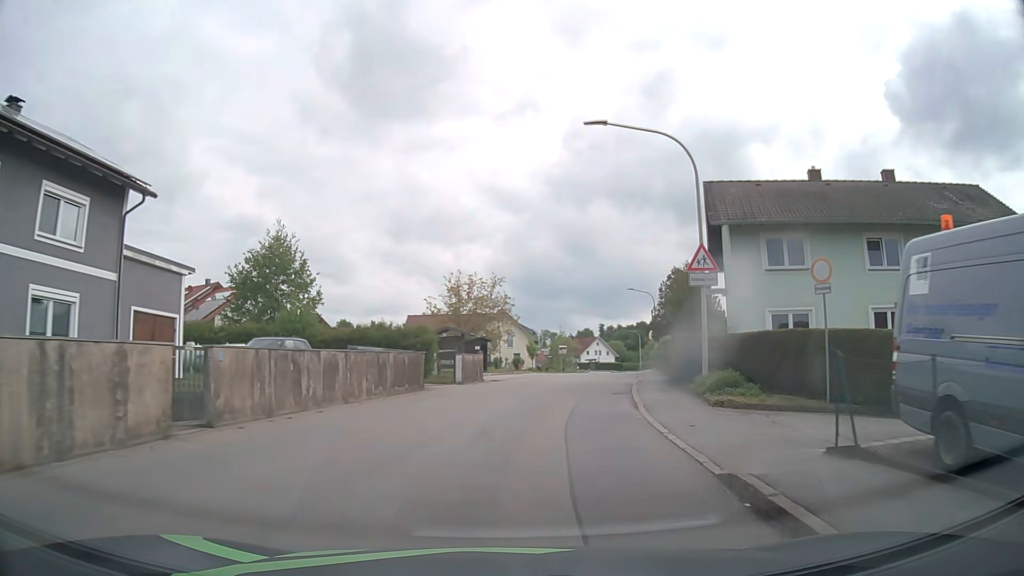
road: tertiary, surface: asphalt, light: Day
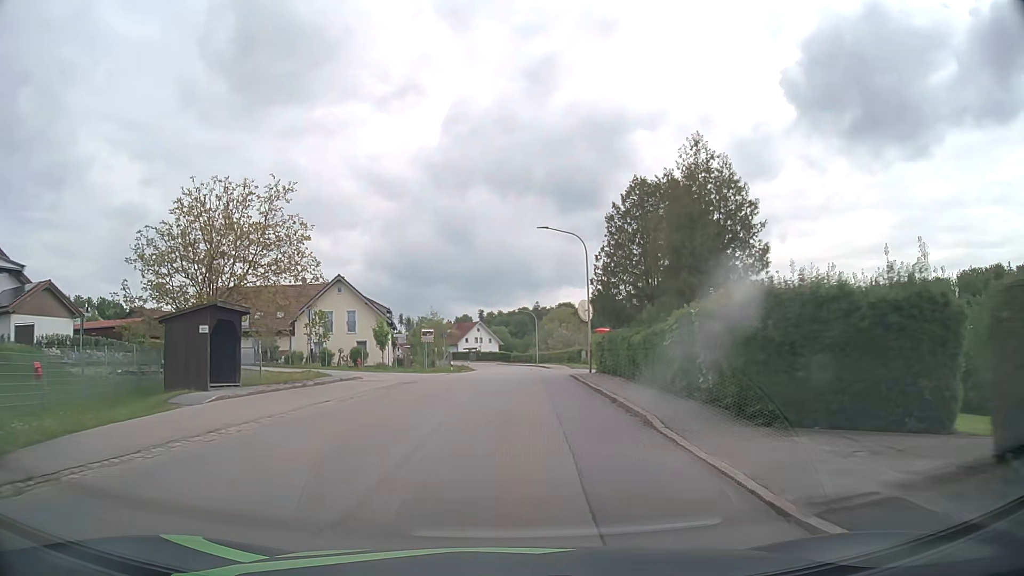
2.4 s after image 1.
(+3.0, +28.5) m; +11°
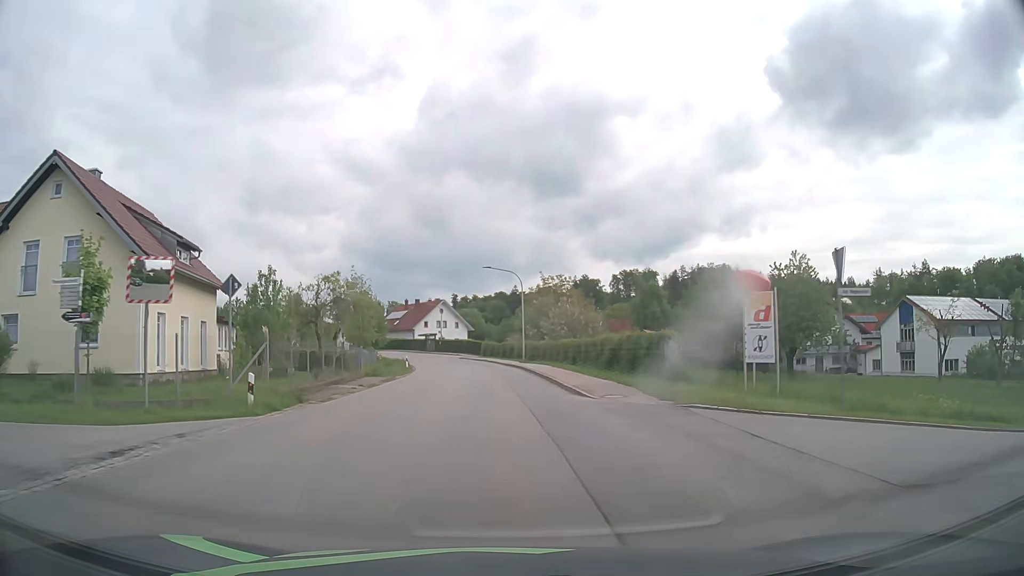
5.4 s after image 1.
(+0.5, +37.6) m; +1°
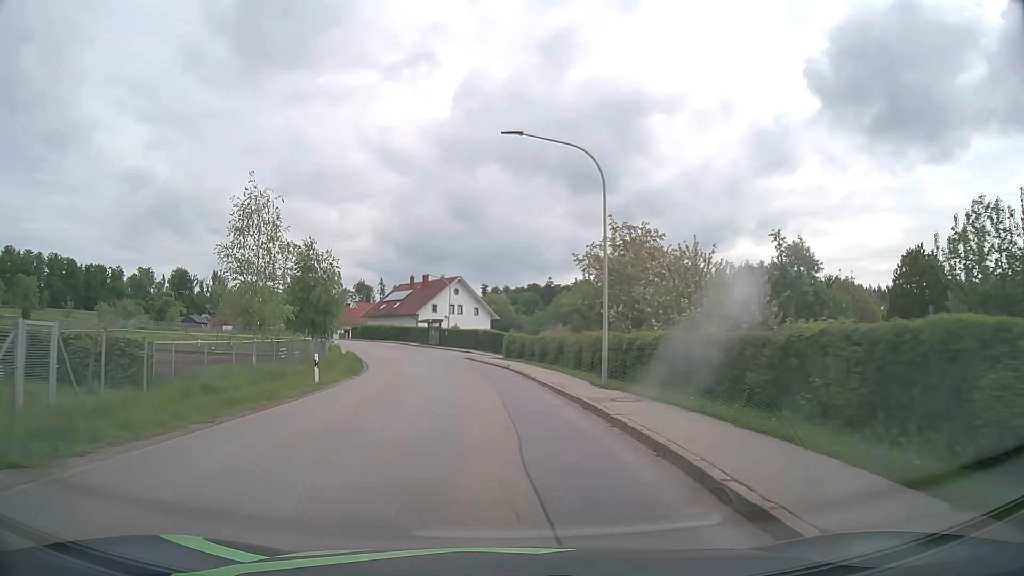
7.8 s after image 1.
(-0.4, +31.8) m; -3°
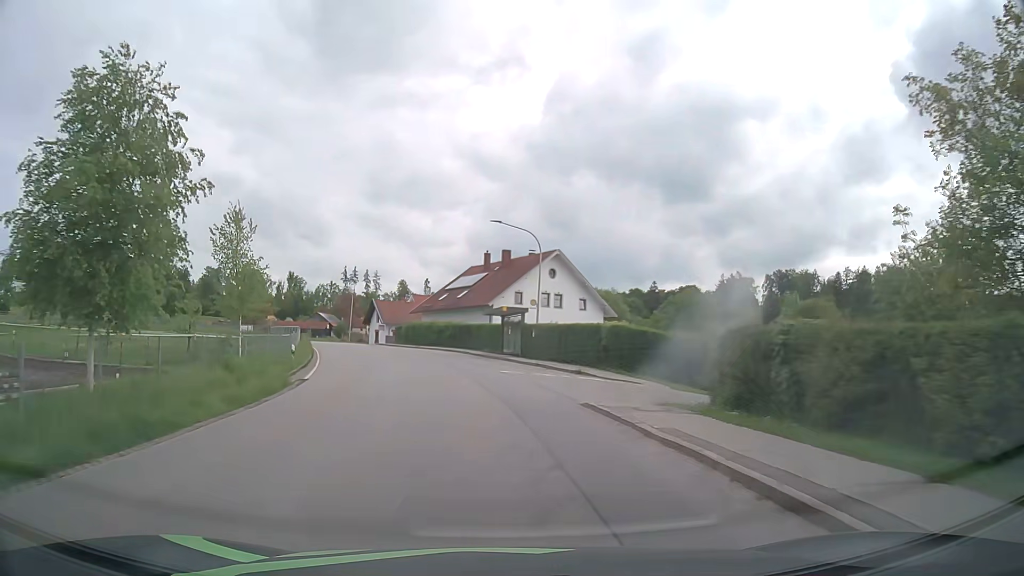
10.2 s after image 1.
(-1.9, +32.8) m; -8°
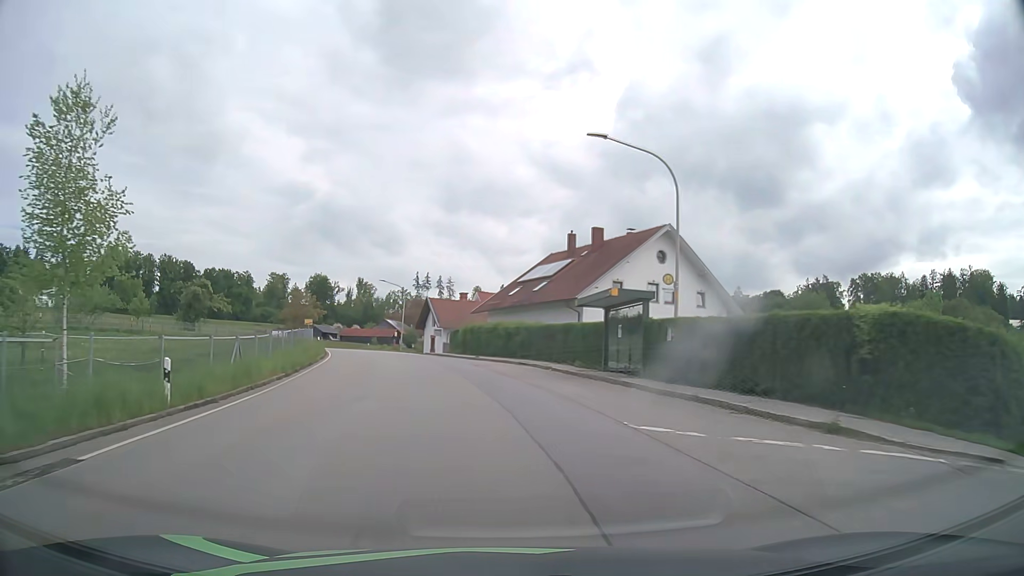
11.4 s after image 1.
(-0.9, +16.5) m; -7°
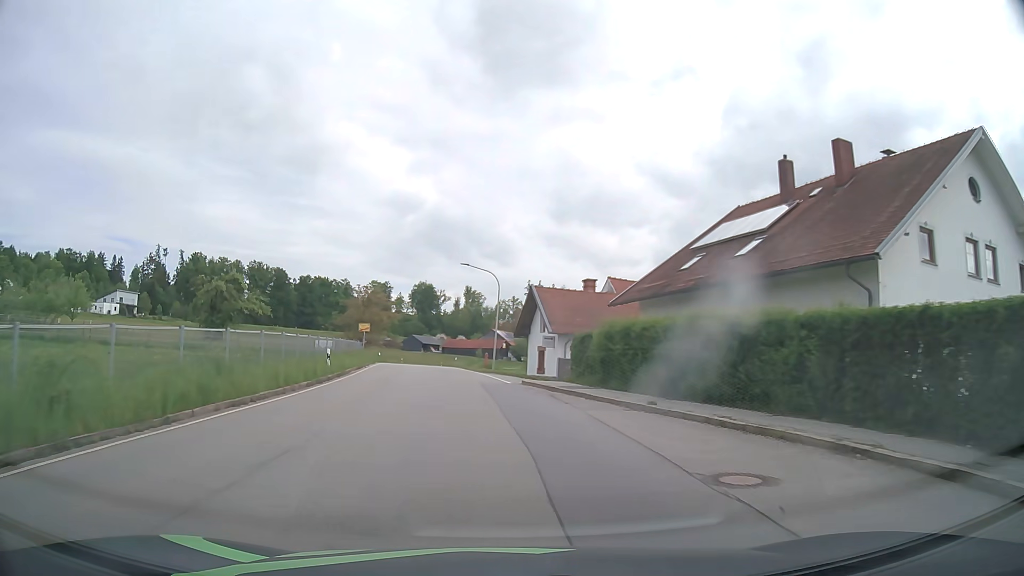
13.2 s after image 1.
(-2.1, +24.3) m; -10°
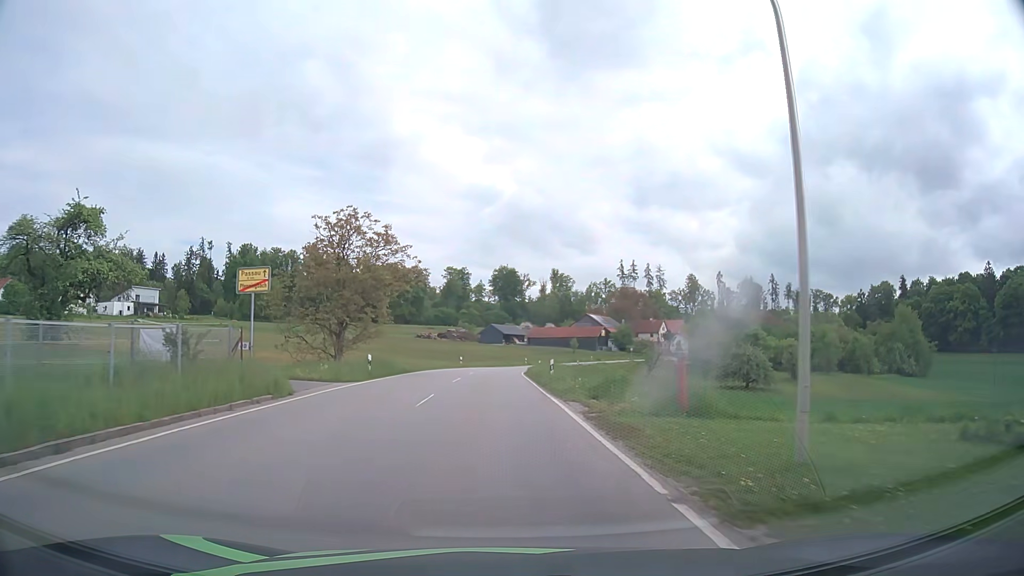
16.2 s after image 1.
(-2.9, +40.3) m; -7°
(0, +10) (0, +20) (0, +30) (0, +40) (0, +50) (0, +60) (+1, +70) (+3, +80) (+5, +90) (+8, +99) m
